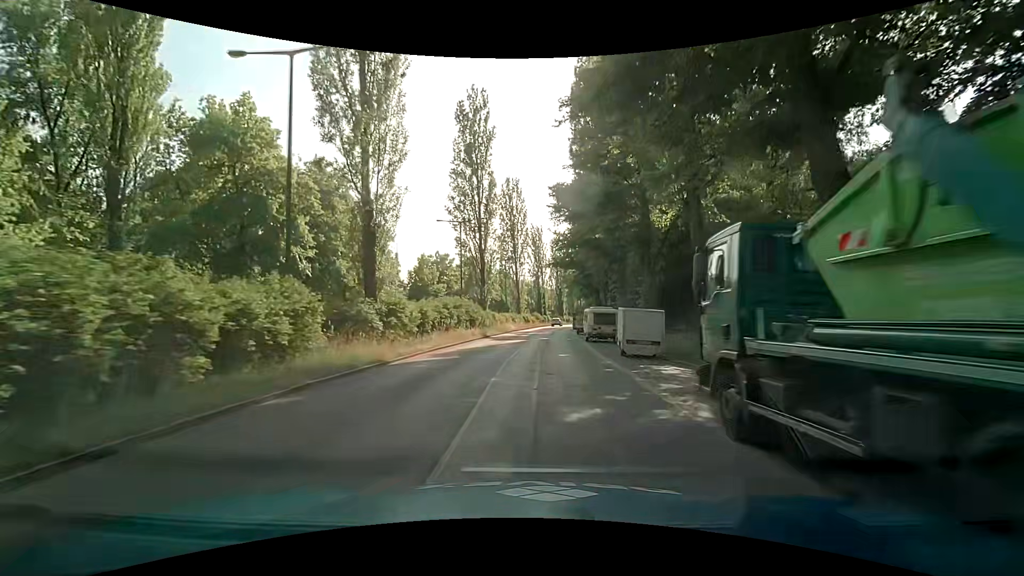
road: secondary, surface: asphalt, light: Day
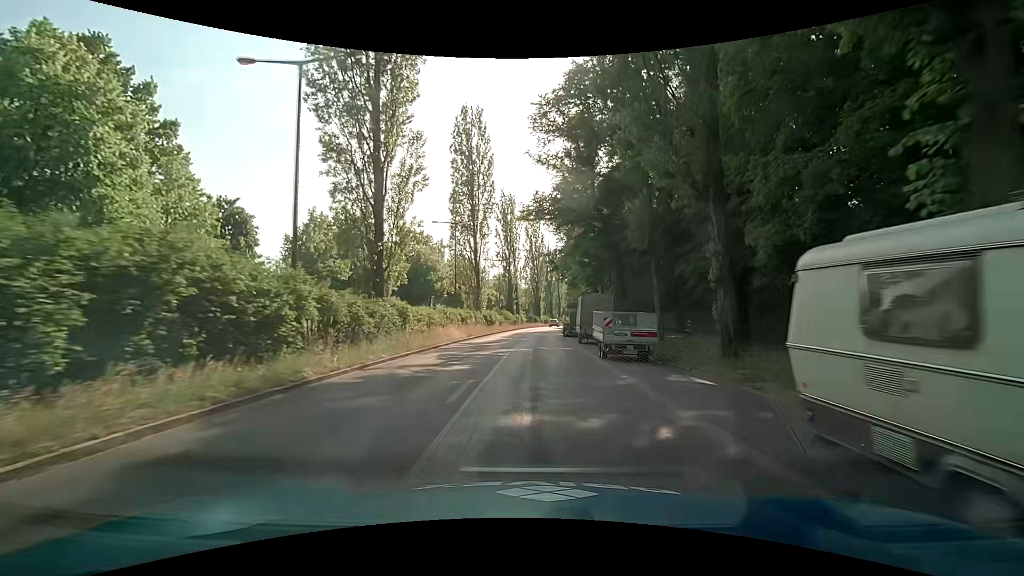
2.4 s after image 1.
(+0.7, +28.6) m; +4°
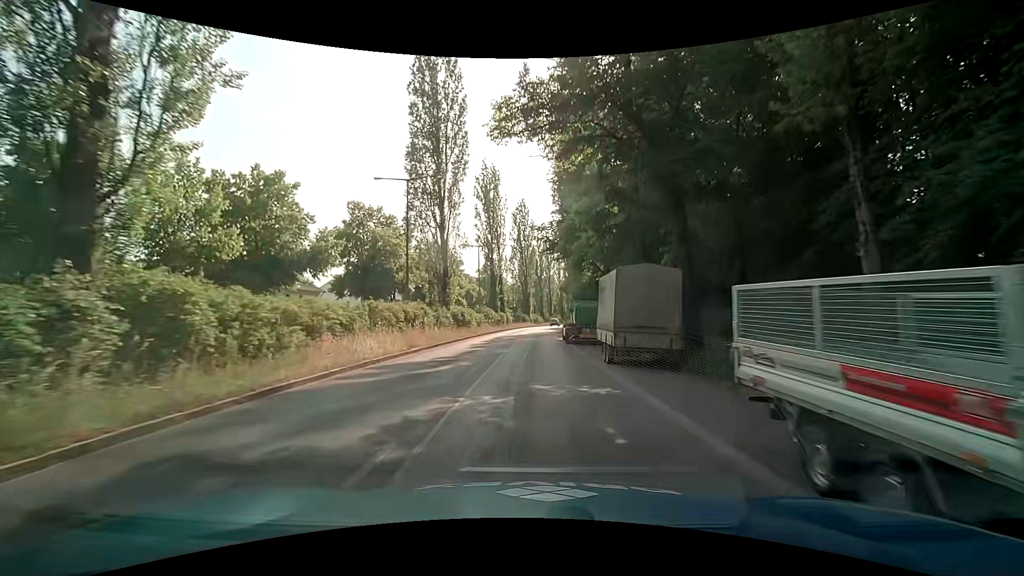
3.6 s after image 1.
(-0.1, +14.5) m; 0°
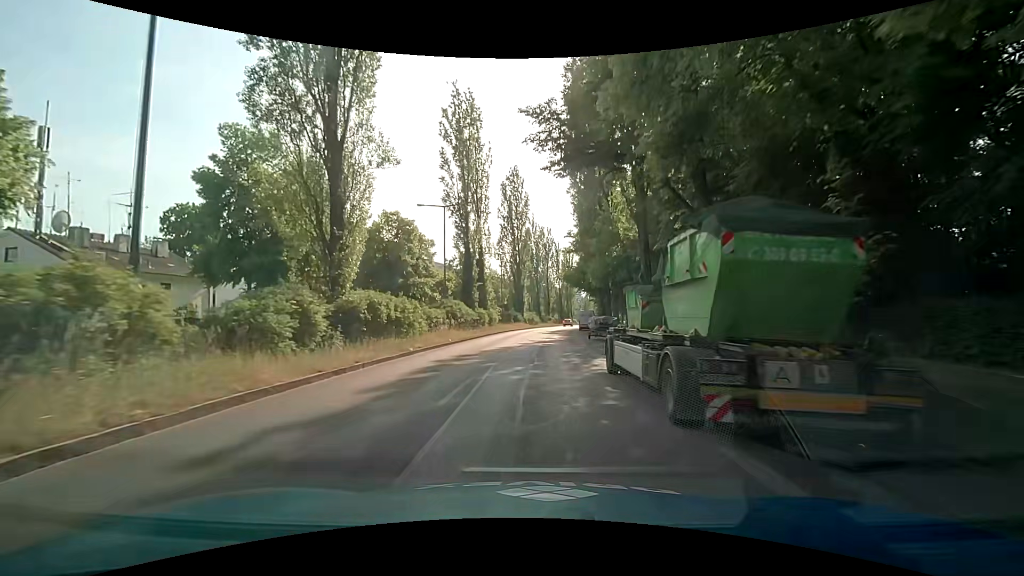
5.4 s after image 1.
(+0.5, +21.8) m; +1°
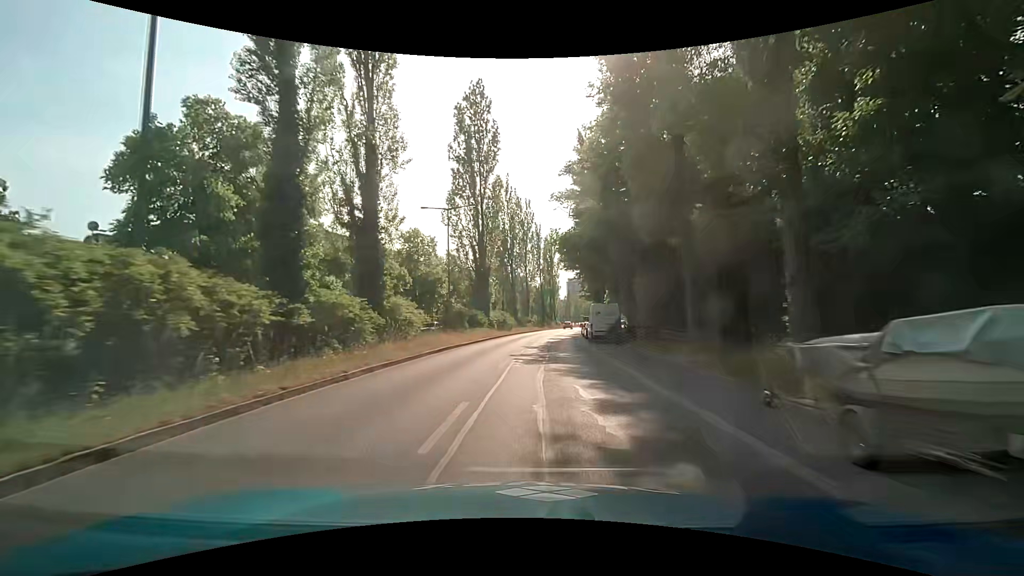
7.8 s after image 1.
(+0.7, +29.8) m; +2°
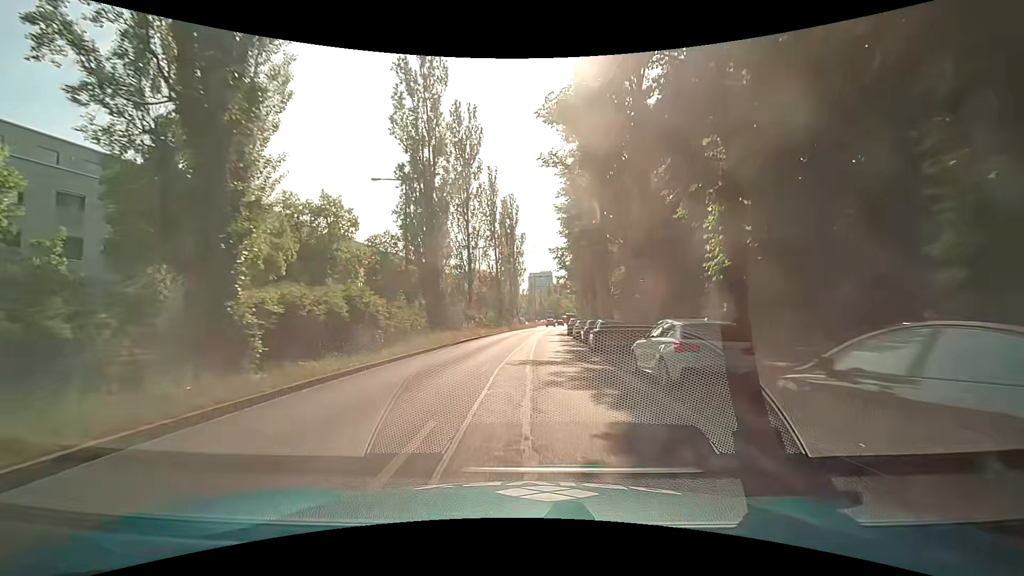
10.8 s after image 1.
(+1.8, +37.5) m; +5°
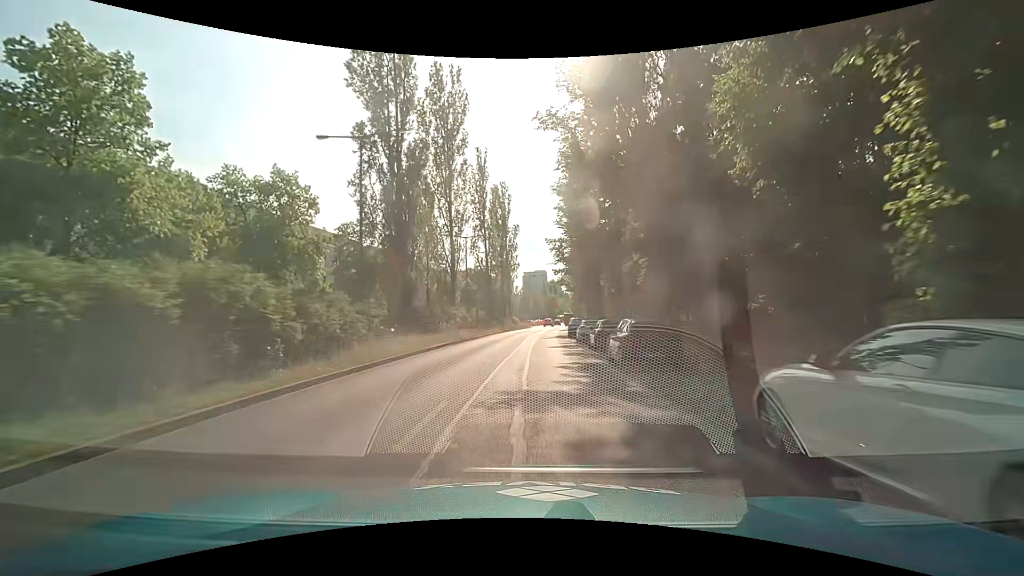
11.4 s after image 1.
(0.0, +7.4) m; +1°
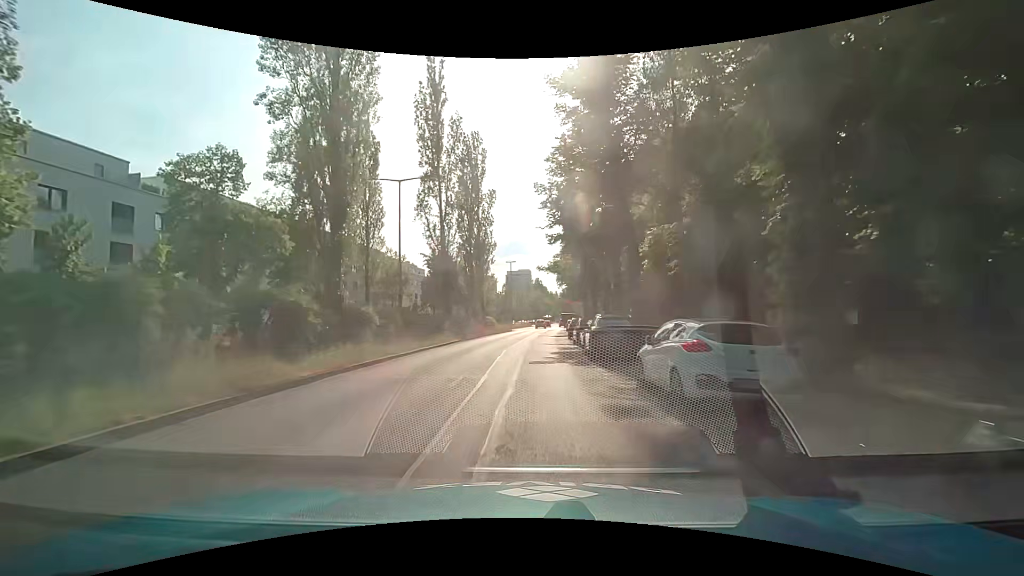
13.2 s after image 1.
(+0.2, +22.1) m; +1°
(0, +10) (0, +20) (0, +30) (+1, +40) (+1, +50) (+2, +60) (+3, +70) (+3, +80) (+4, +90) (+5, +100) m
